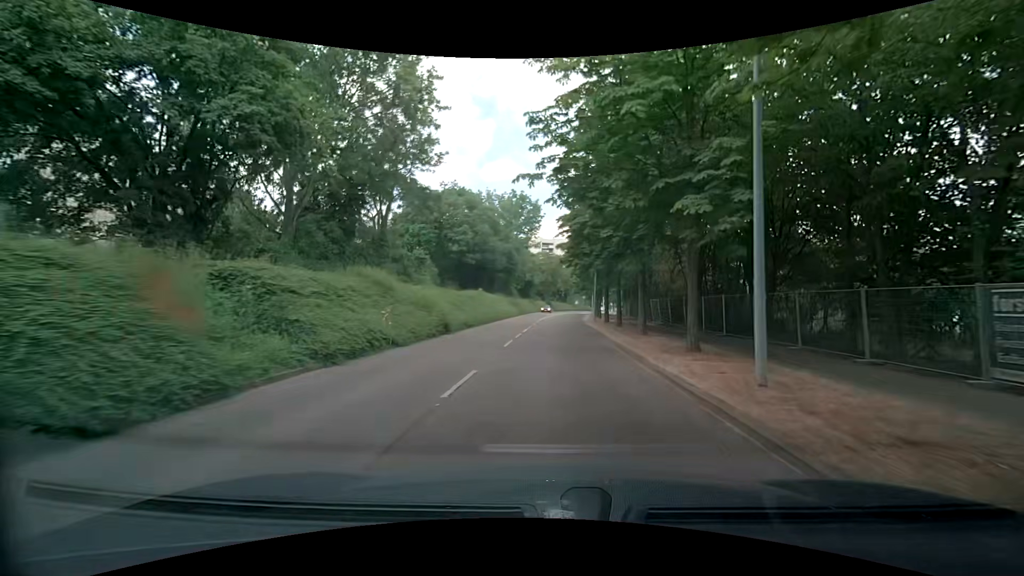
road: tertiary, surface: asphalt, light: Day
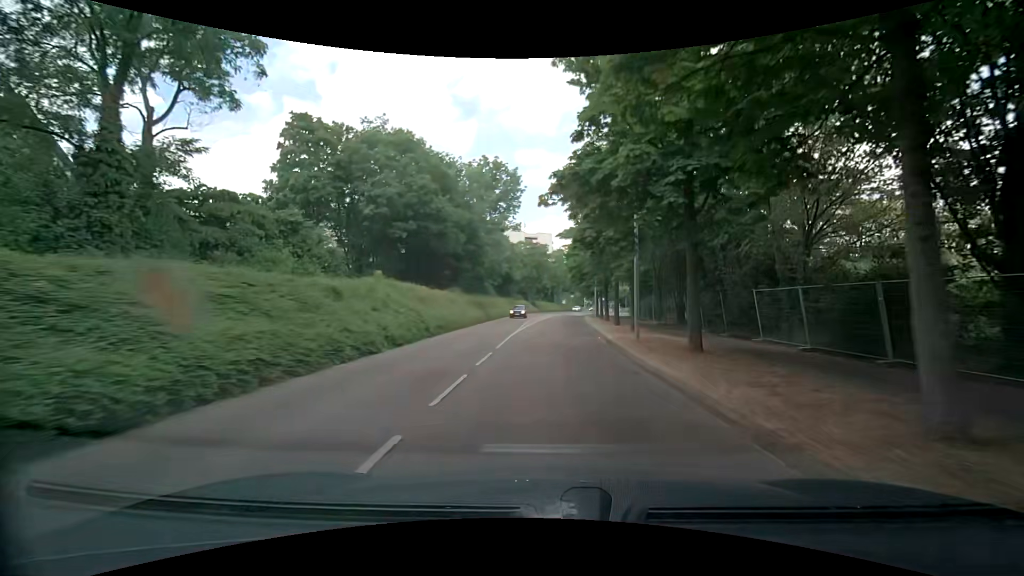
(+0.4, +22.9) m; +1°
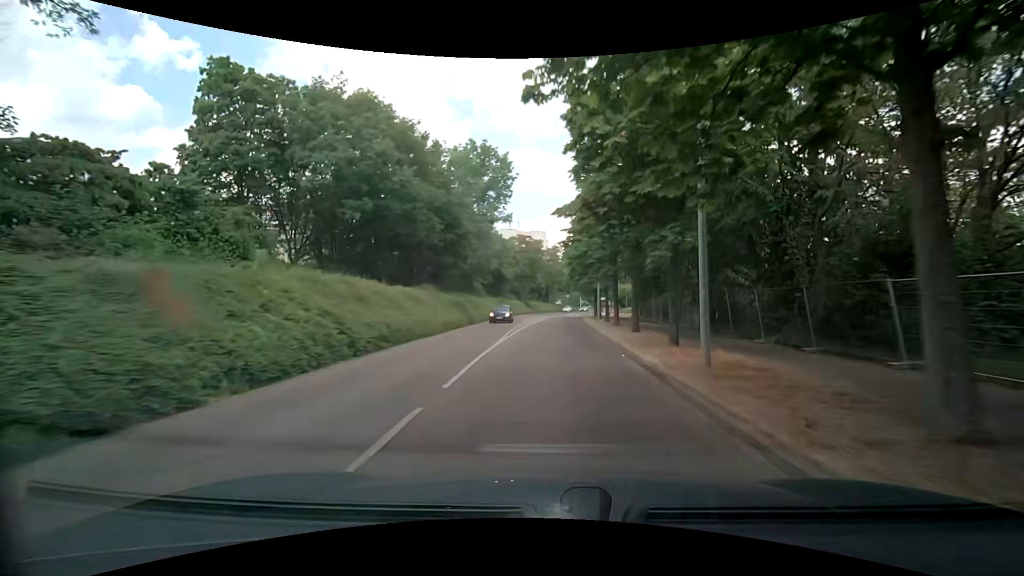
(+0.1, +7.6) m; +1°
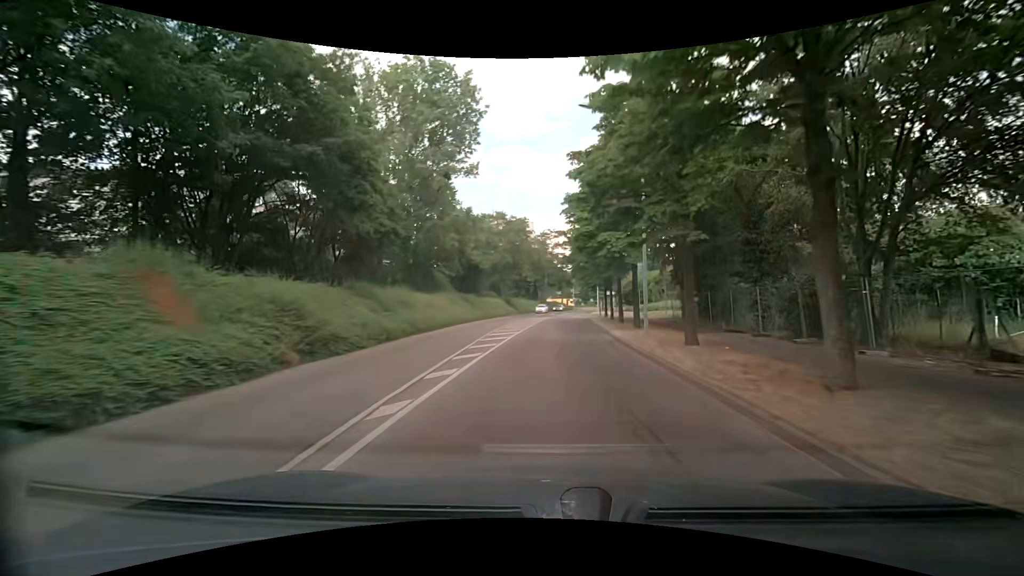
(+0.5, +22.9) m; +2°
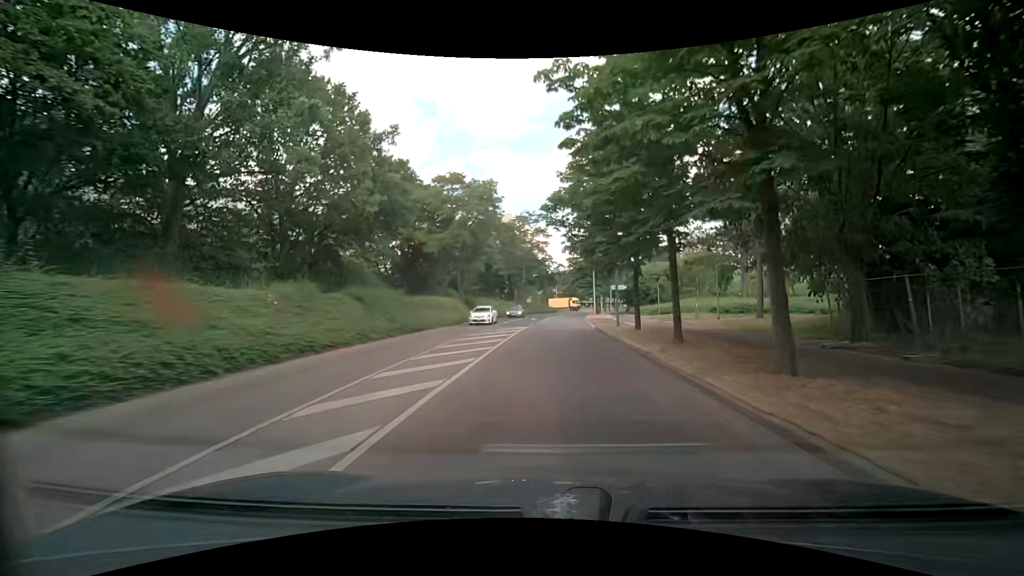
(+0.1, +22.9) m; 0°
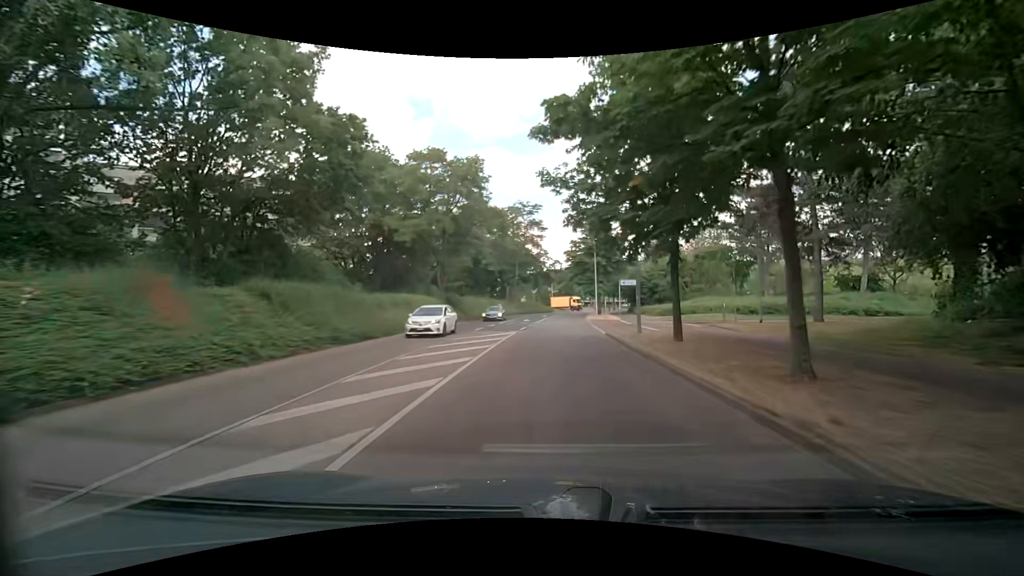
(+0.2, +7.6) m; +2°
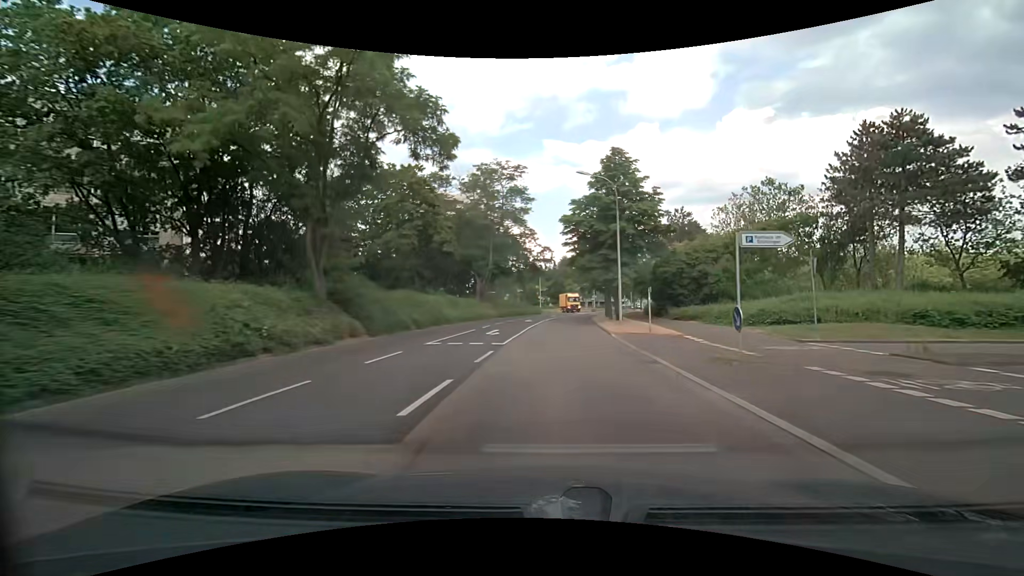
(+0.3, +22.9) m; +1°
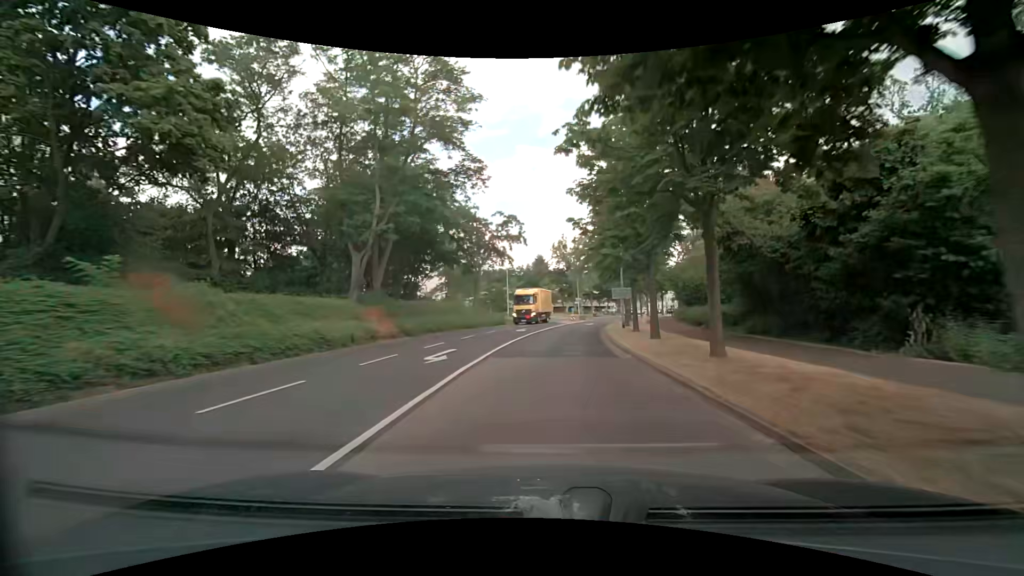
(+1.0, +30.5) m; +3°
(0, +10) (+1, +20) (+1, +30) (+2, +40) (+4, +50) (+6, +60) (+8, +69) (+11, +79) (+14, +89) (+17, +98) m
